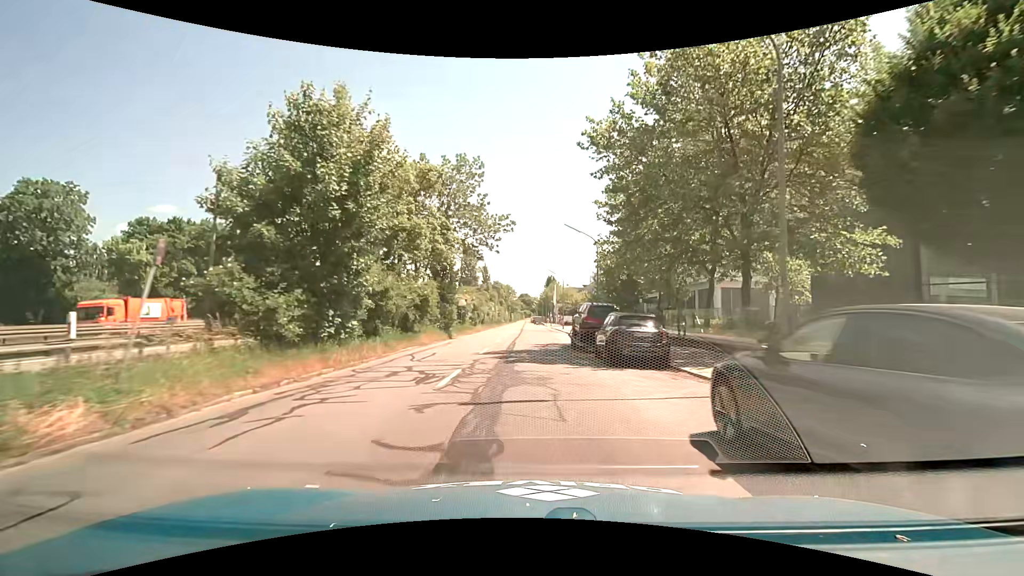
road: tertiary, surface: asphalt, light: Day
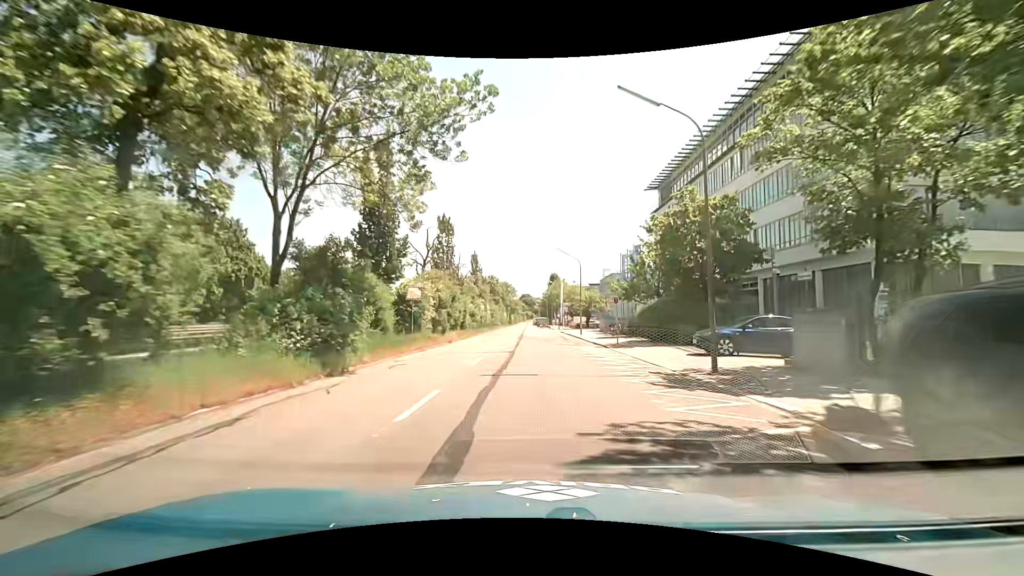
(-0.2, +21.4) m; +1°
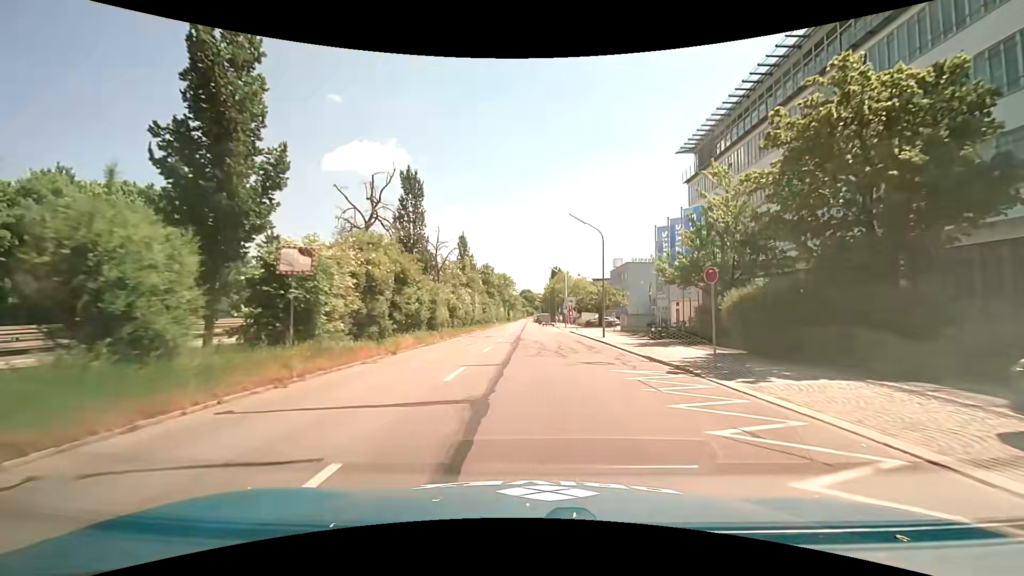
(-0.3, +14.3) m; -1°
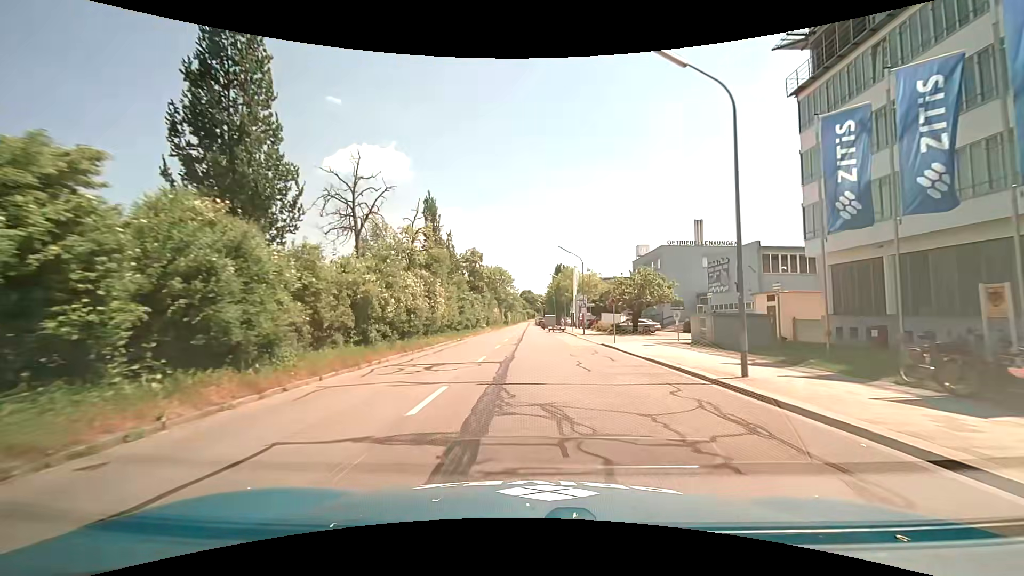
(-0.1, +21.6) m; 0°
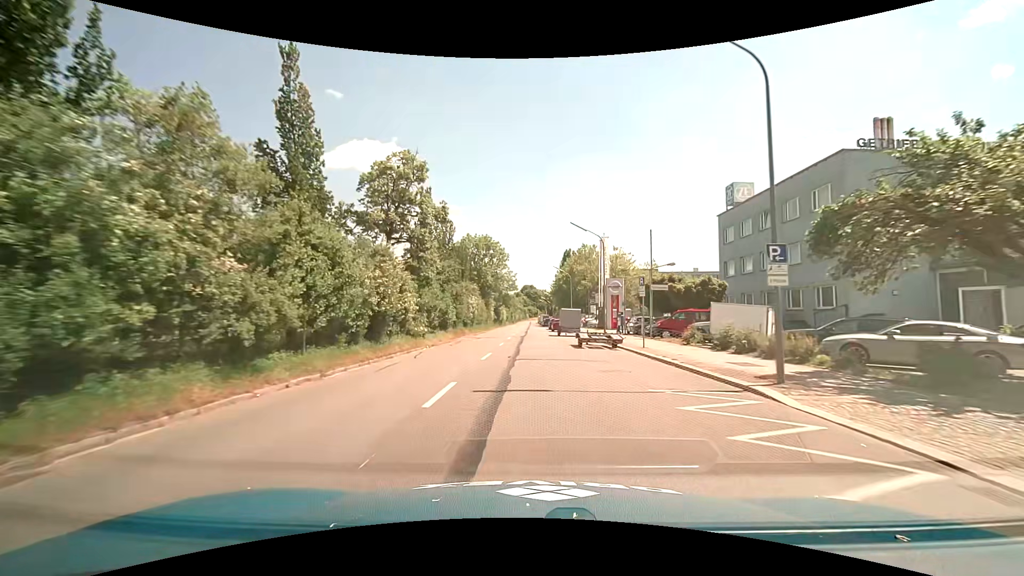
(-0.6, +36.1) m; -1°
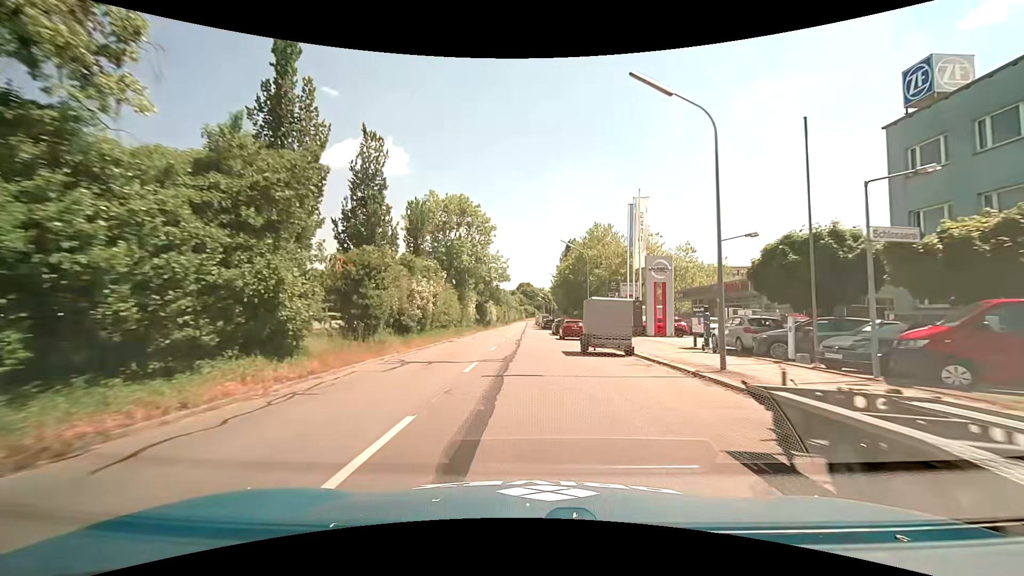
(+0.1, +21.8) m; 0°
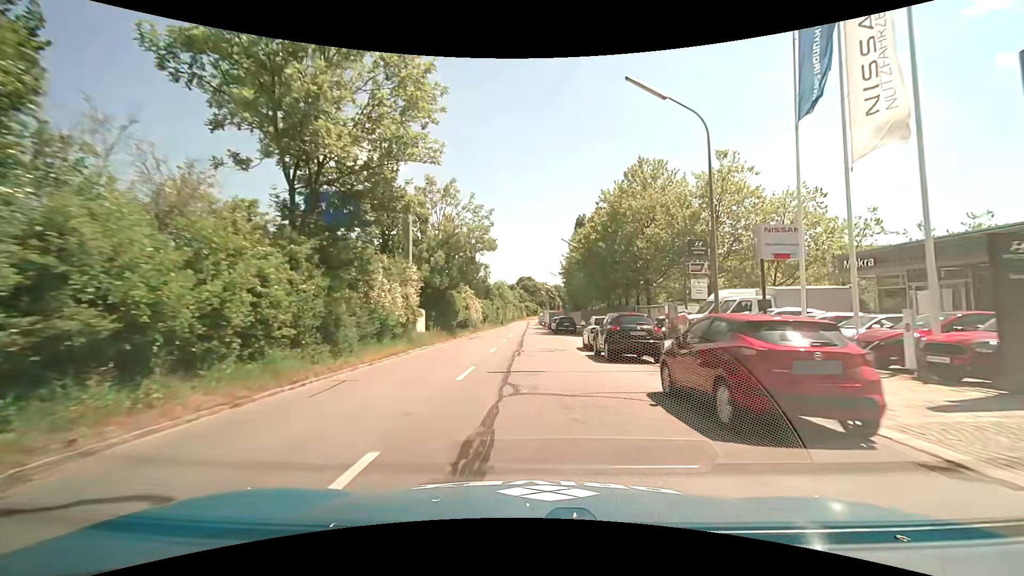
(-0.1, +29.1) m; 0°
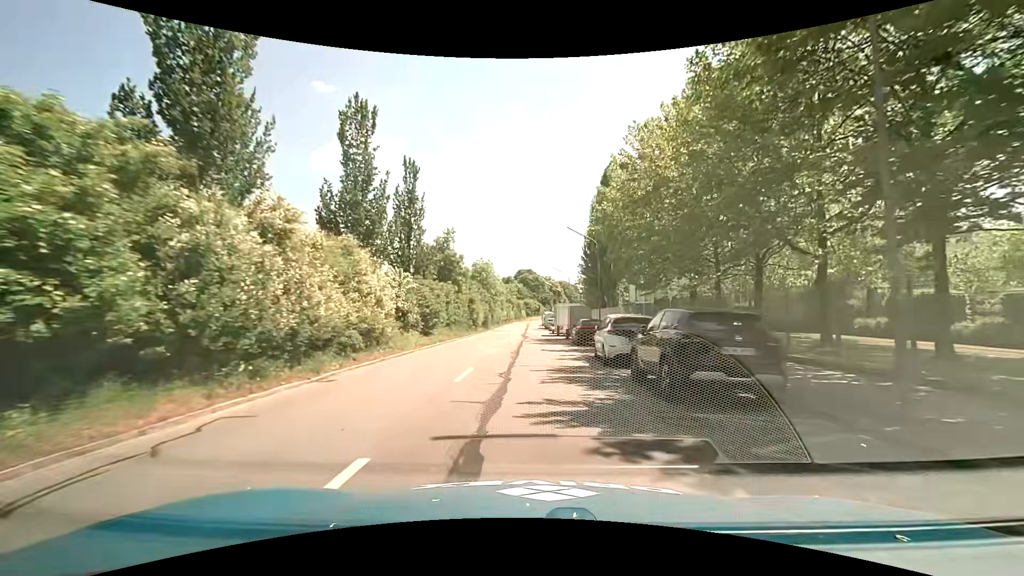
(+0.1, +36.6) m; 0°
(0, +10) (0, +20) (0, +30) (0, +40) (0, +50) (0, +60) (0, +70) (0, +80) (0, +90) (0, +100) m
